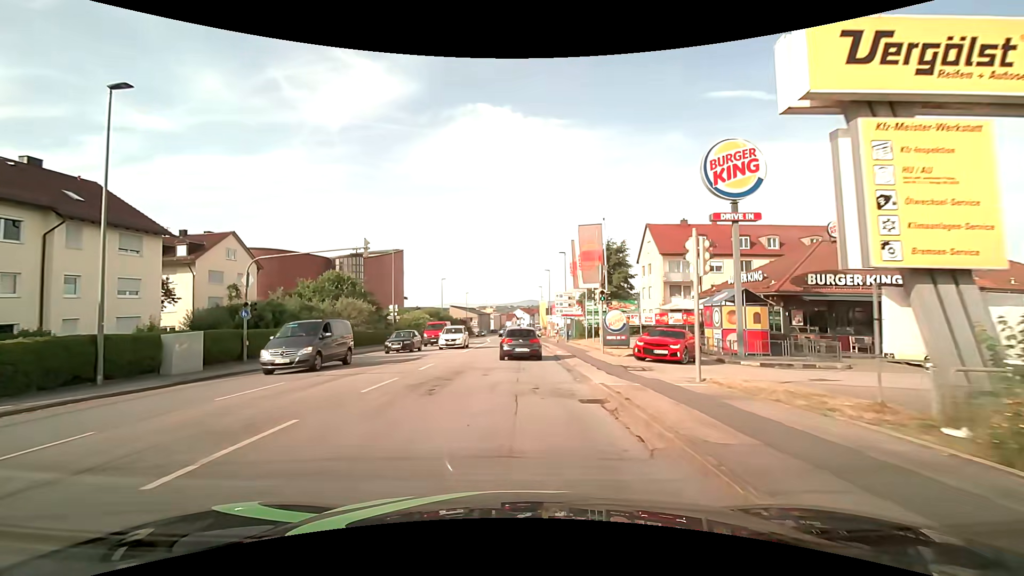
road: tertiary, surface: asphalt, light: Day
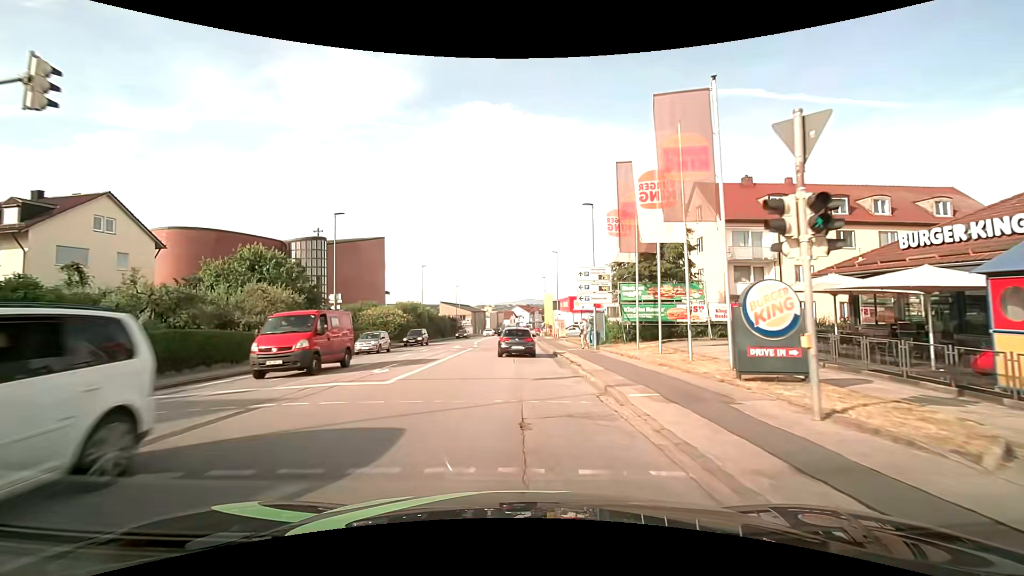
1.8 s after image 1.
(+0.1, +17.2) m; 0°
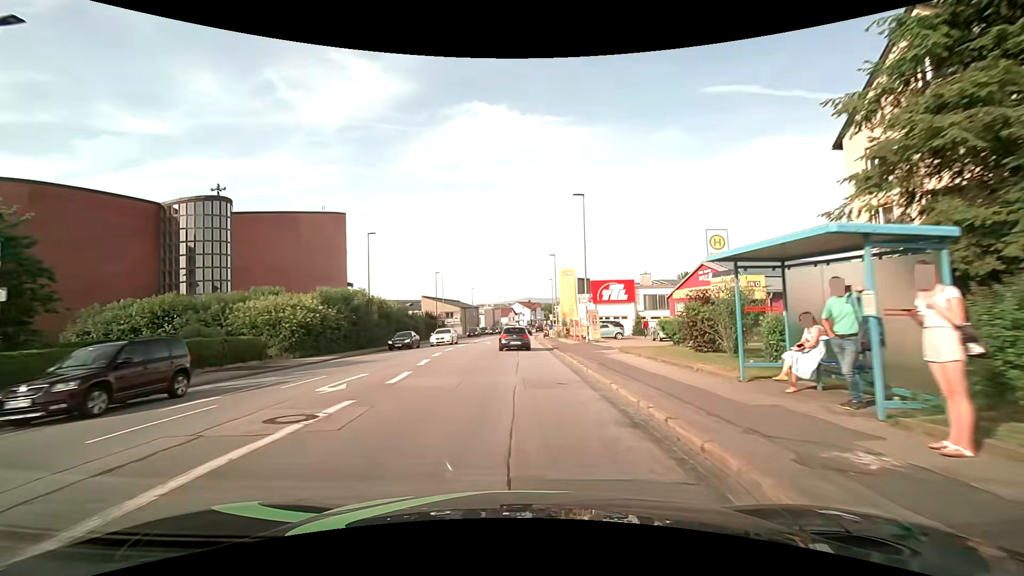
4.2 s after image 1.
(0.0, +24.9) m; 0°
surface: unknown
(0, +10) (0, +20) (0, +30) (0, +40) (0, +50) (0, +60) (+1, +70) (+1, +80) (+2, +90) (+2, +100) m
